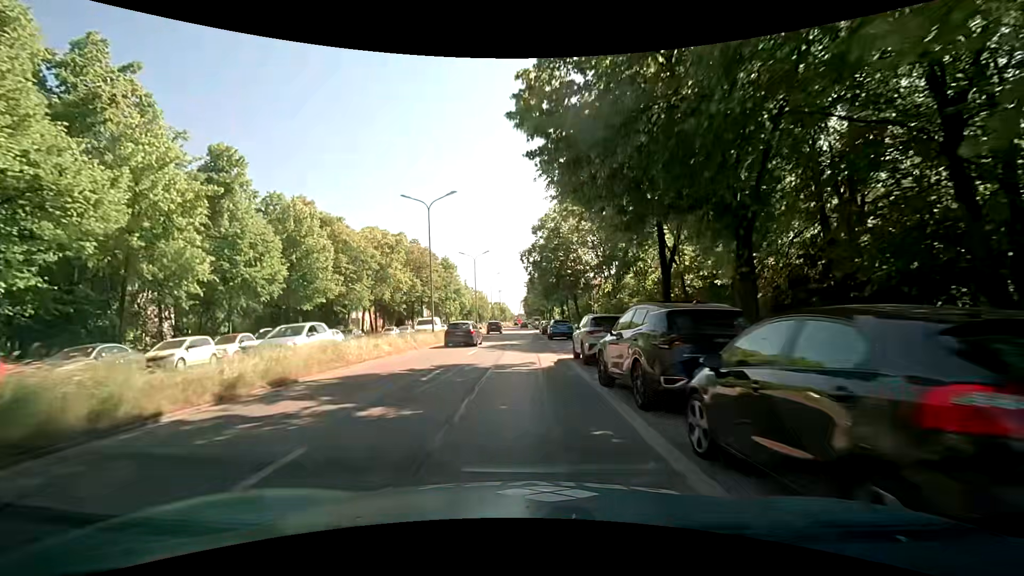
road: primary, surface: asphalt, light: Day
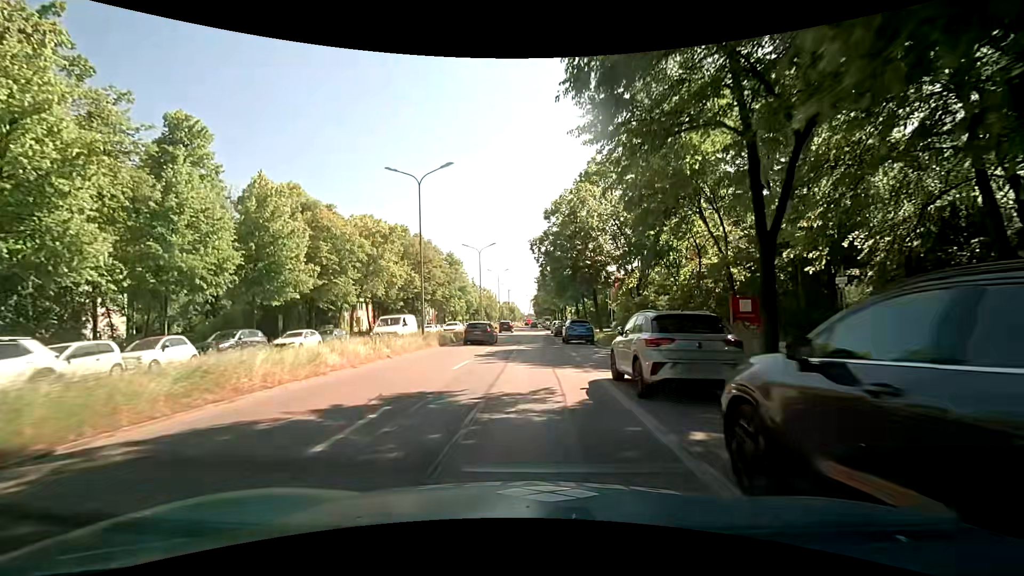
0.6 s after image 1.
(0.0, +6.5) m; -1°
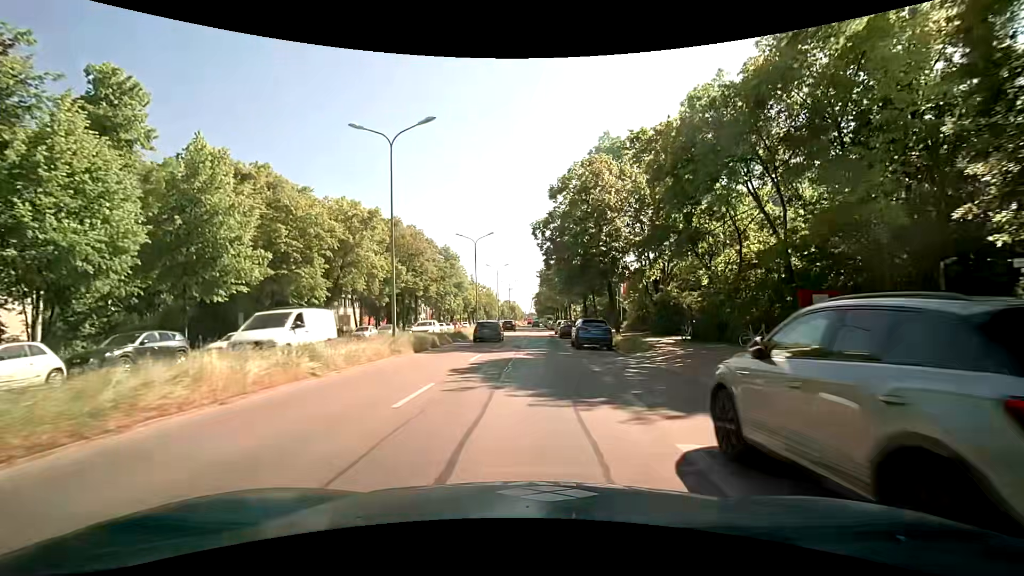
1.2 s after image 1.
(0.0, +6.5) m; -1°
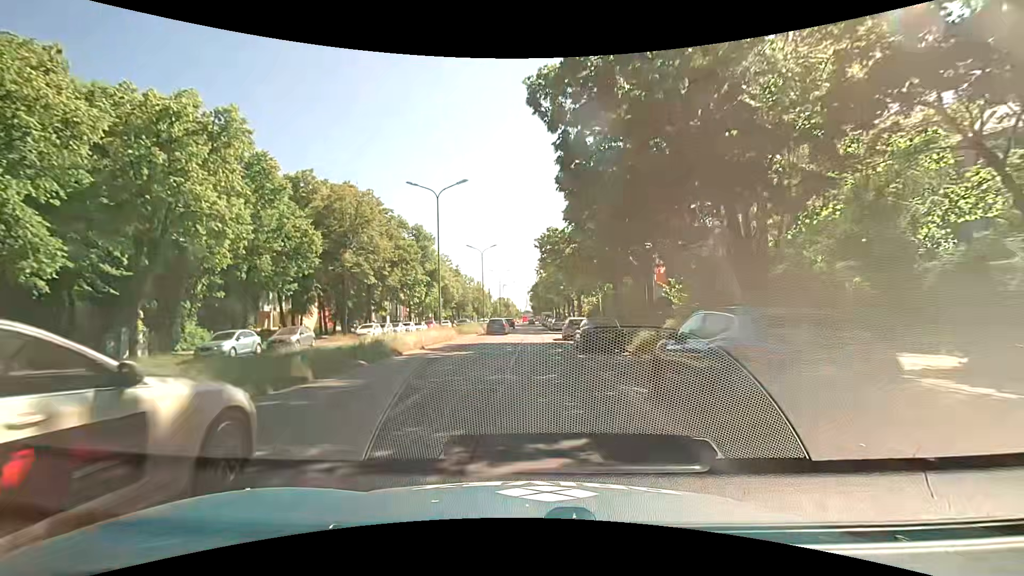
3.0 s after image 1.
(+0.4, +19.5) m; +1°
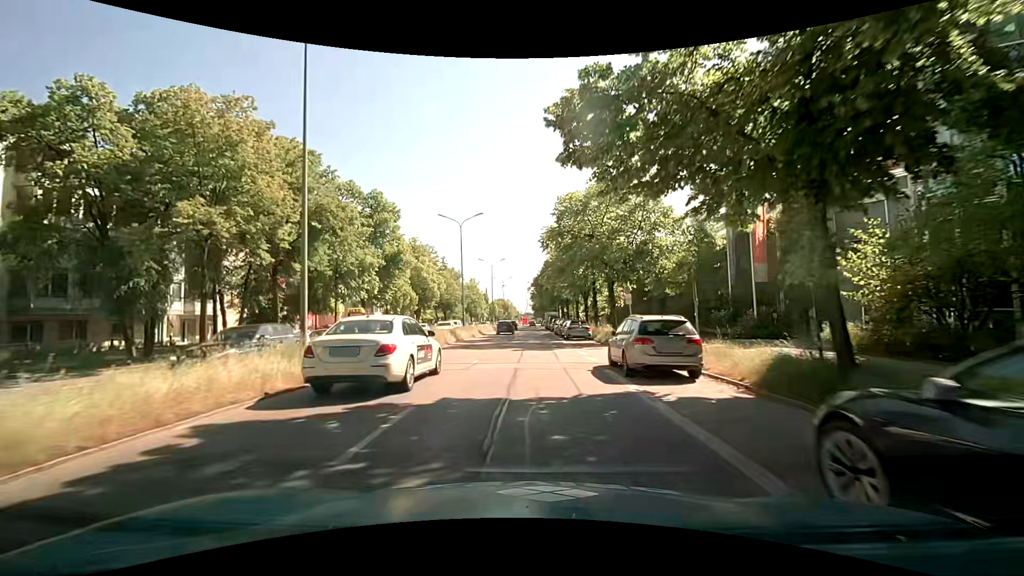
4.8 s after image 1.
(0.0, +20.2) m; 0°
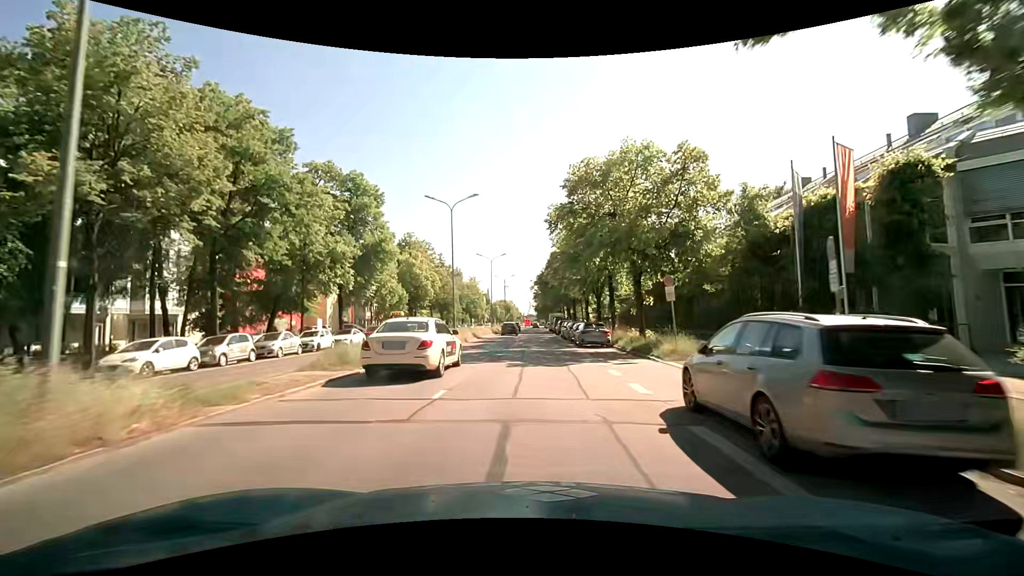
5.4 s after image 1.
(-0.1, +7.1) m; 0°
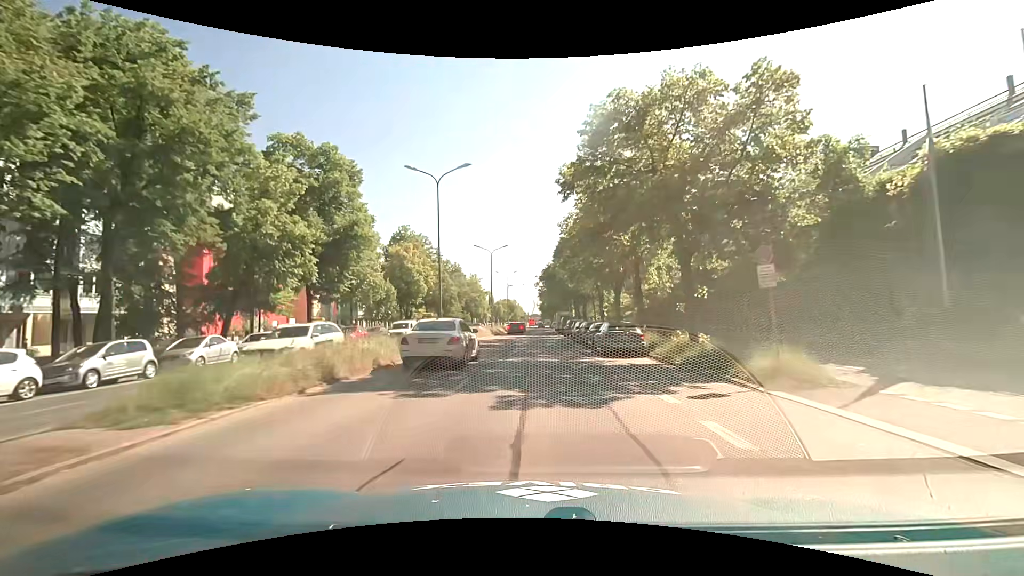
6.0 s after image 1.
(-0.1, +7.2) m; -1°
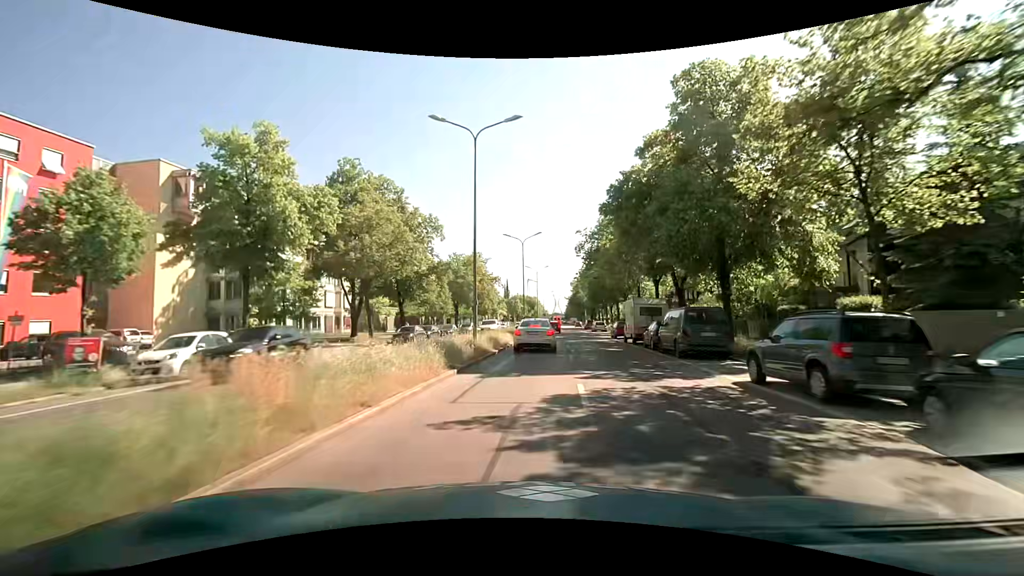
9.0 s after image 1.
(-1.1, +38.2) m; -2°
(0, +10) (0, +20) (0, +30) (+1, +40) (+1, +50) (+2, +60) (+2, +70) (+3, +80) (+4, +90) (+4, +100) m
